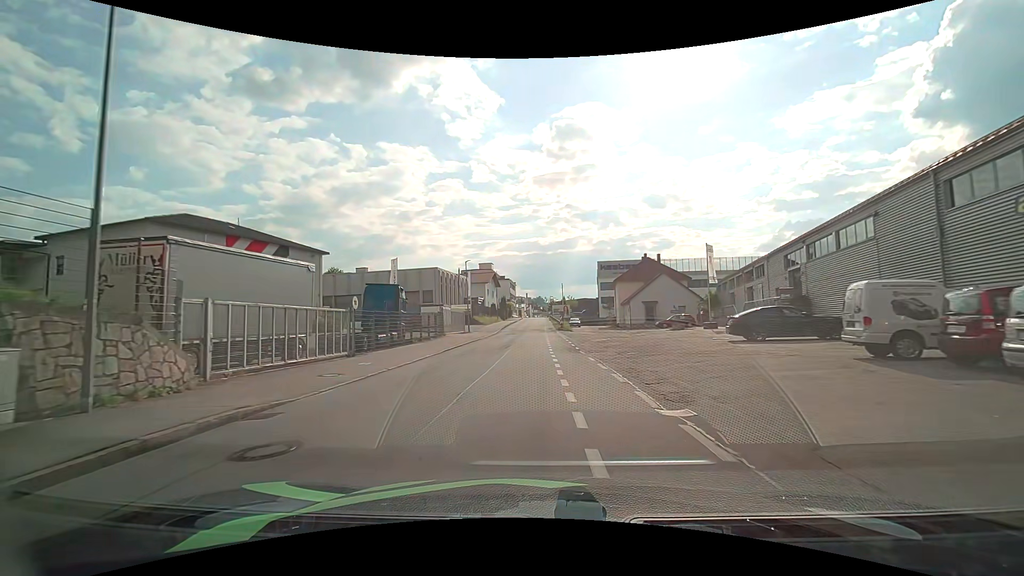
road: residential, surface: asphalt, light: Day
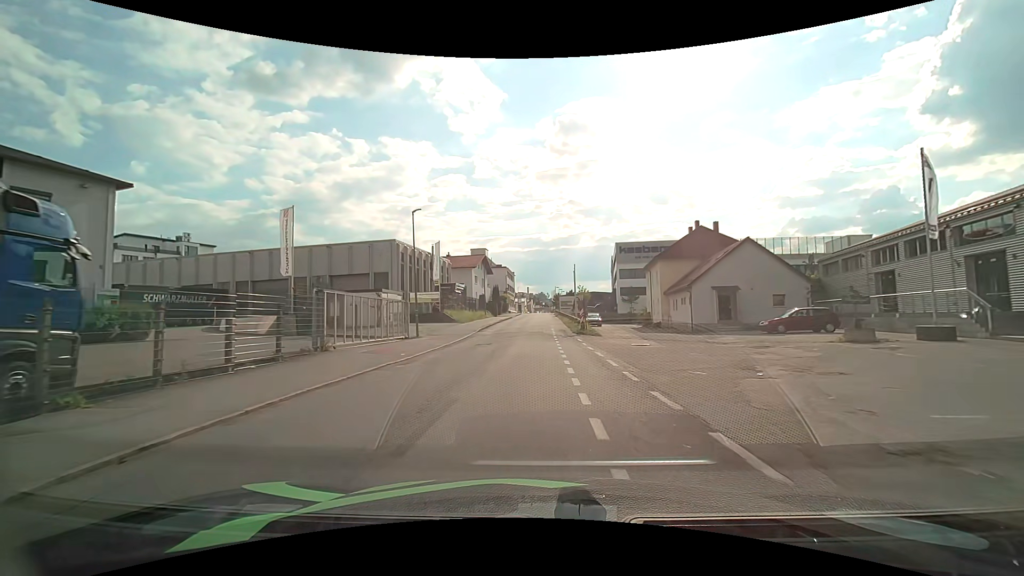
(+0.1, +25.1) m; 0°
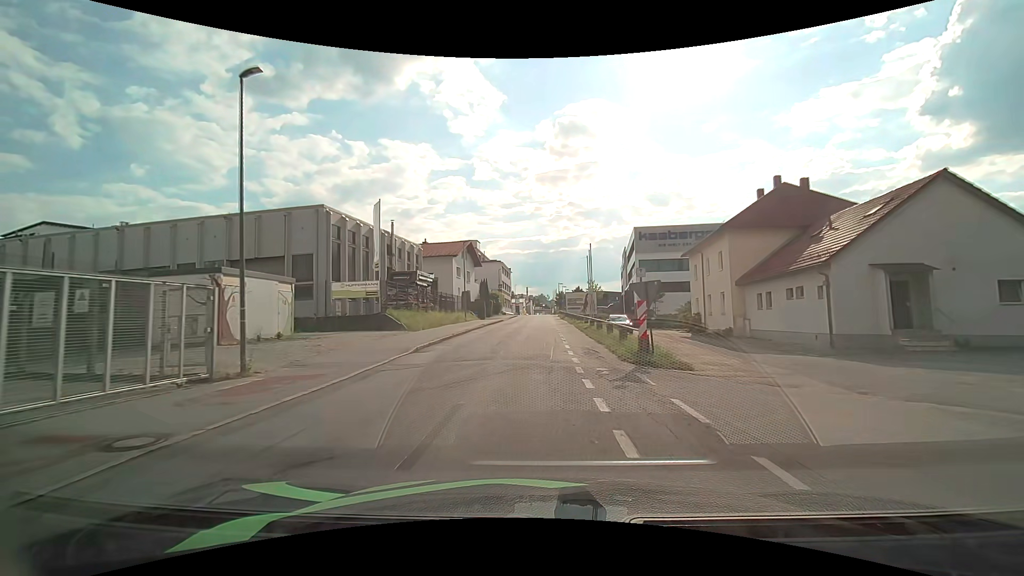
(0.0, +18.8) m; 0°
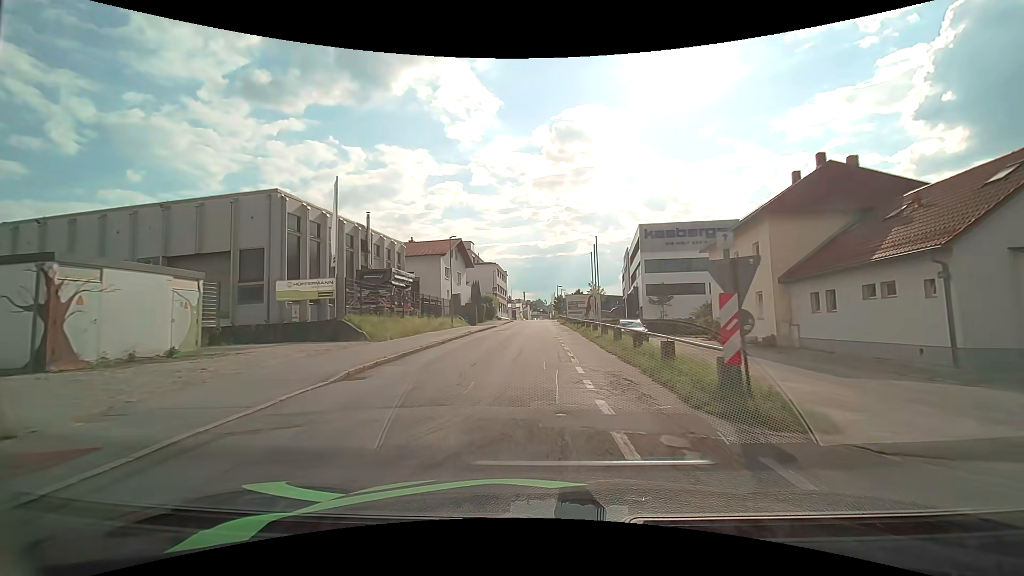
(0.0, +6.3) m; 0°
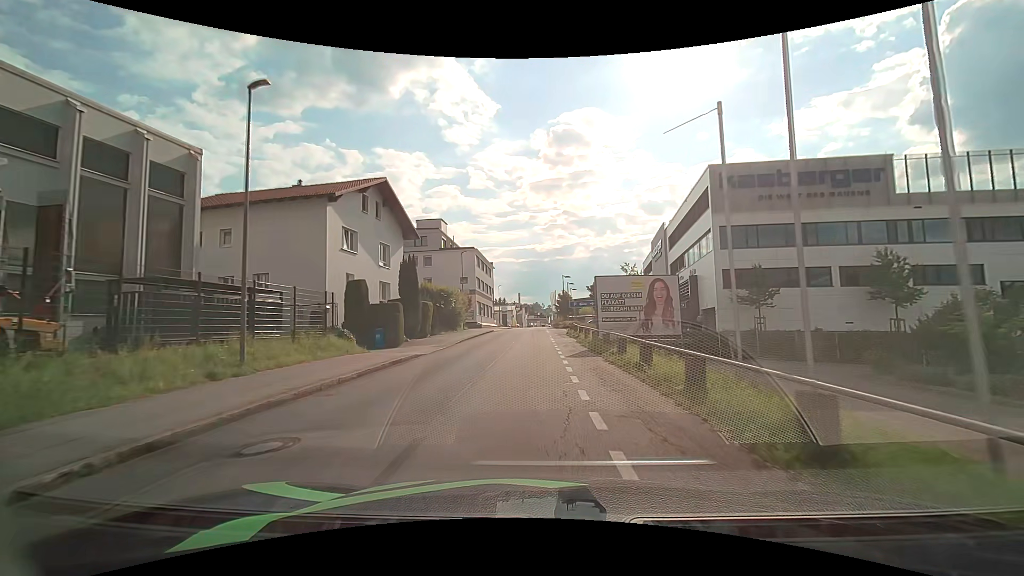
(+0.2, +30.8) m; 0°
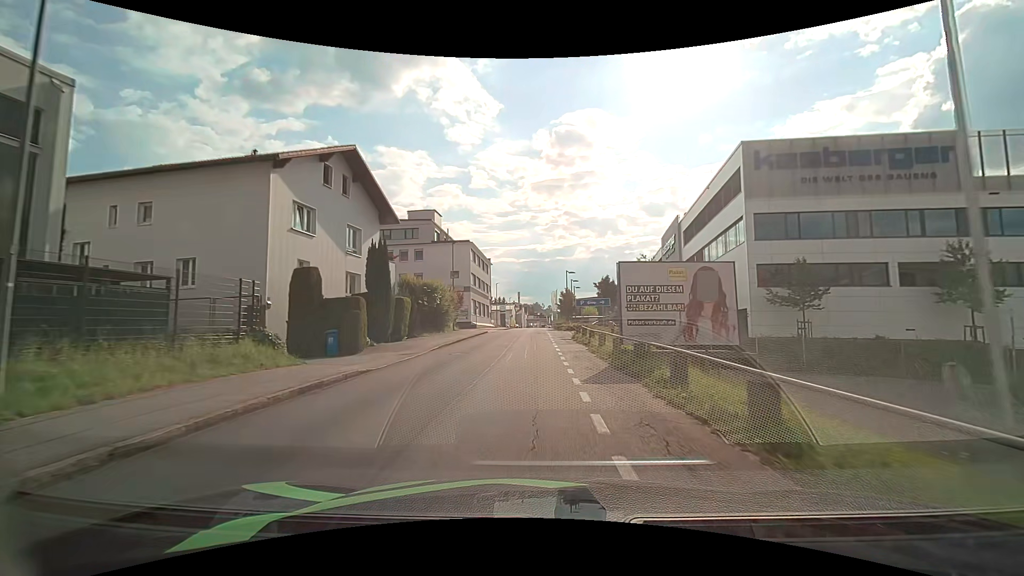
(0.0, +6.2) m; 0°
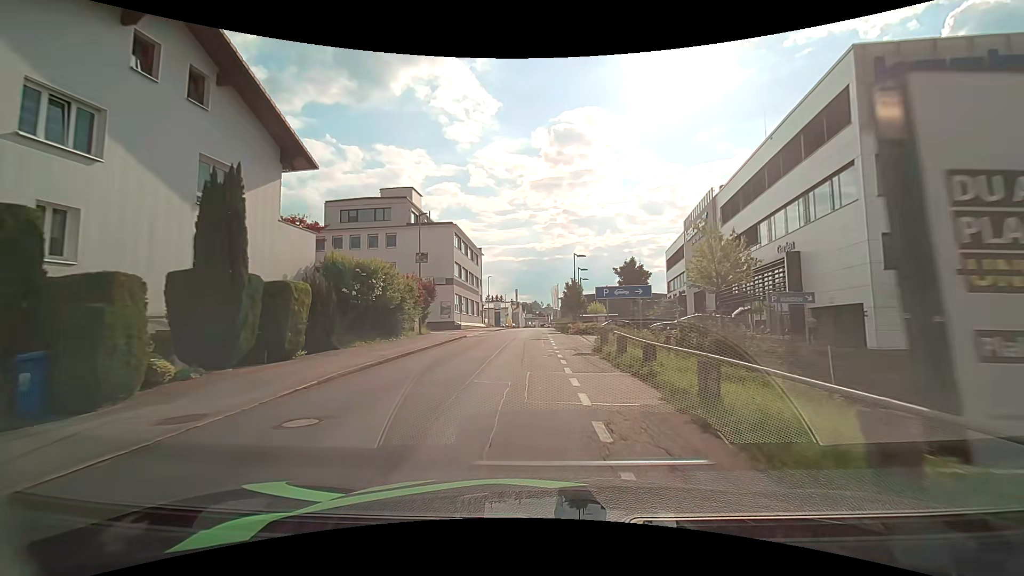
(+0.1, +12.6) m; 0°
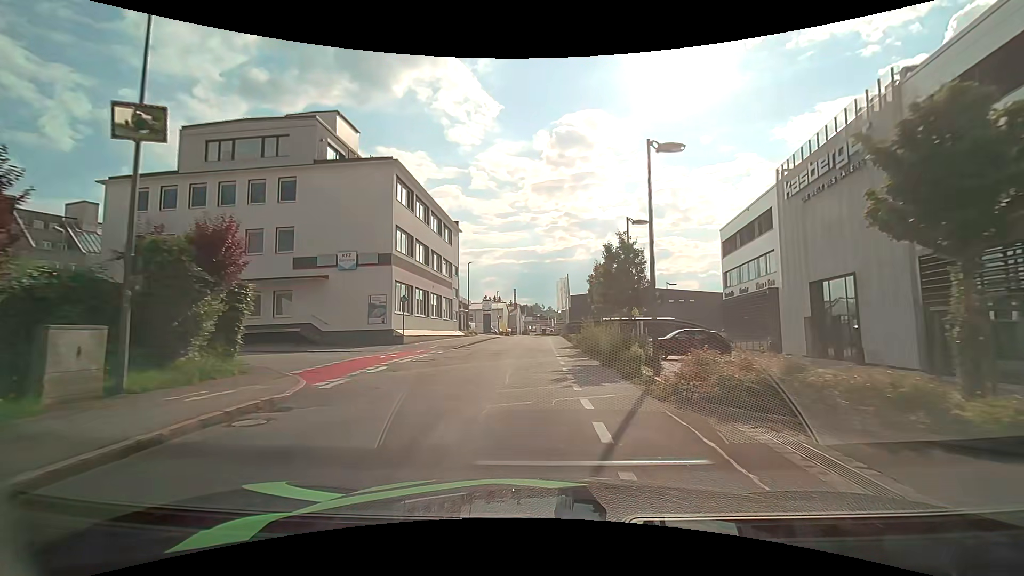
(0.0, +24.4) m; 0°
(0, +10) (0, +20) (0, +30) (0, +40) (0, +50) (0, +60) (0, +70) (+1, +80) (+1, +90) (+1, +100) m
